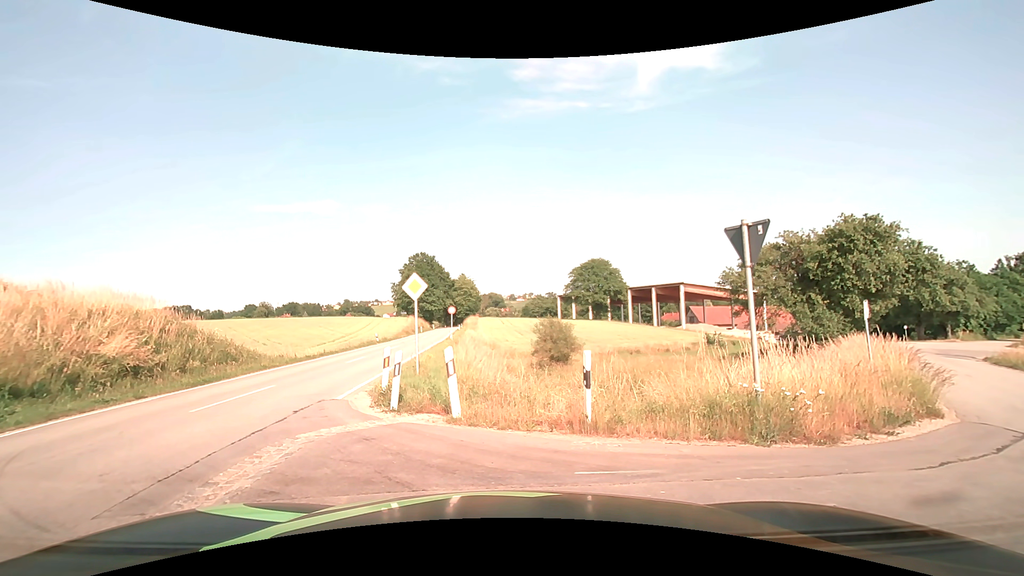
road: secondary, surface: asphalt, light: Day
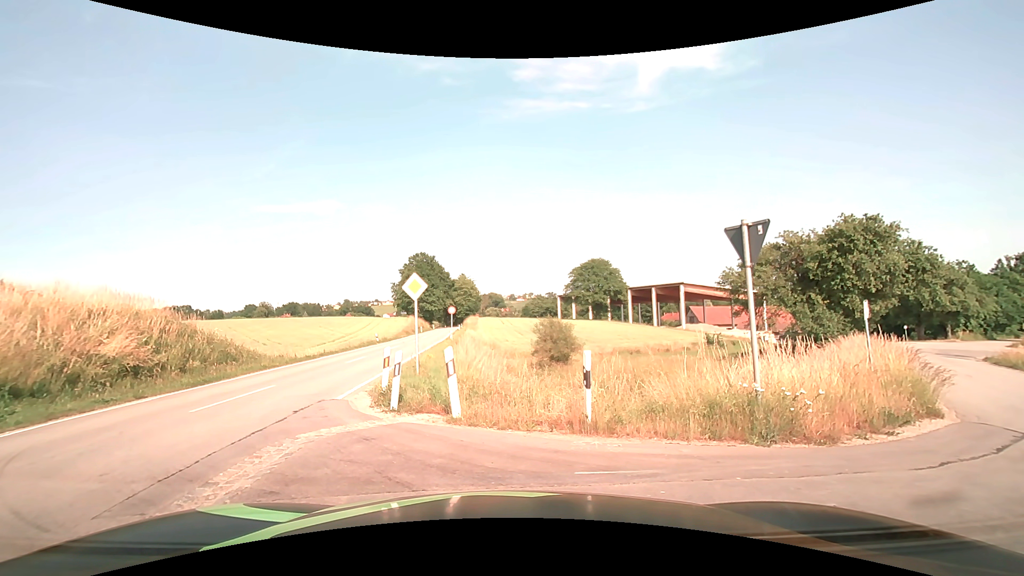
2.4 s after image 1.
(0.0, 0.0) m; 0°
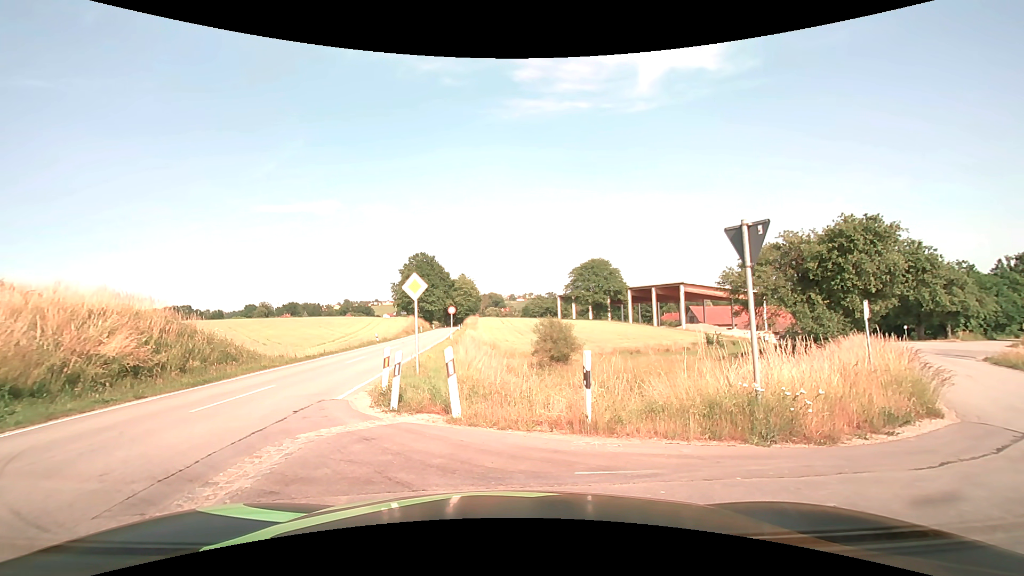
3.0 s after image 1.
(0.0, 0.0) m; 0°
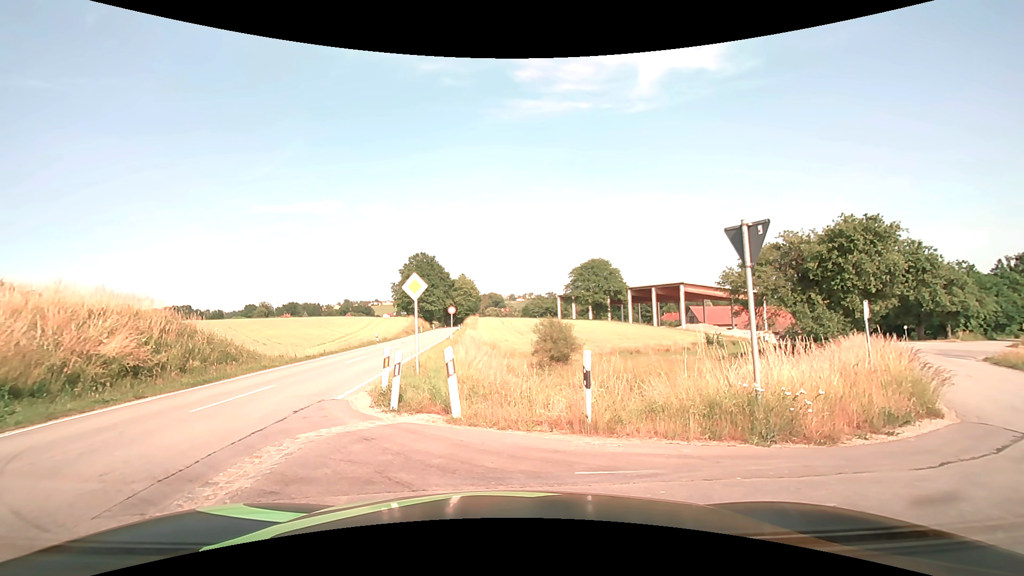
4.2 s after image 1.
(0.0, 0.0) m; 0°
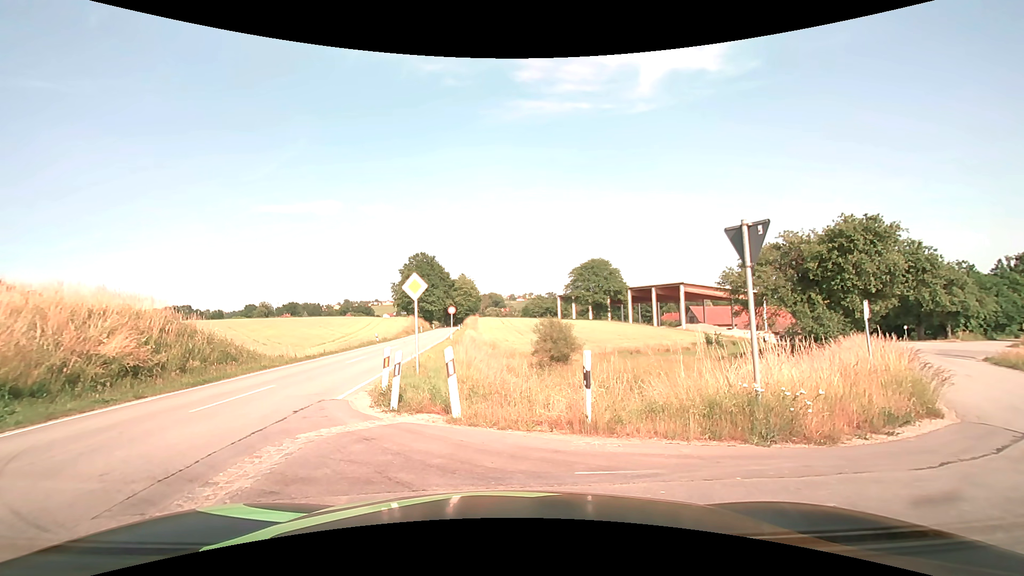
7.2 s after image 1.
(0.0, 0.0) m; 0°
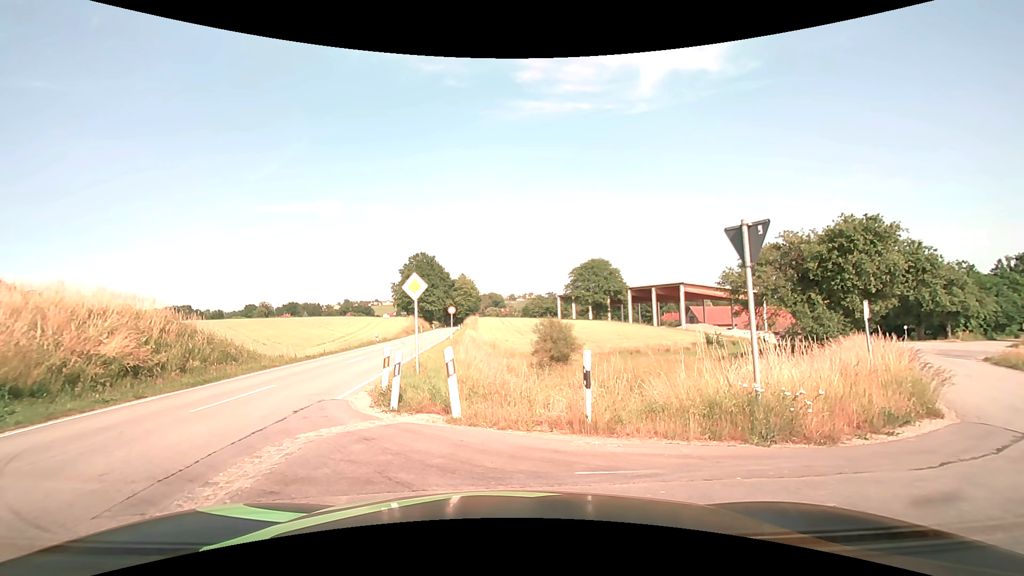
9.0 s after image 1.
(0.0, 0.0) m; 0°
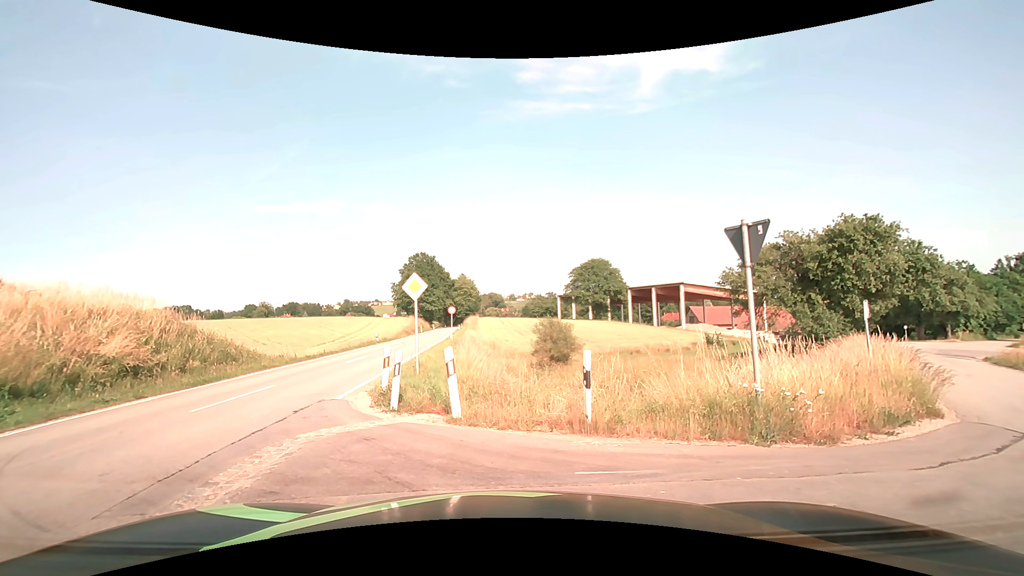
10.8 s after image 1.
(0.0, 0.0) m; 0°
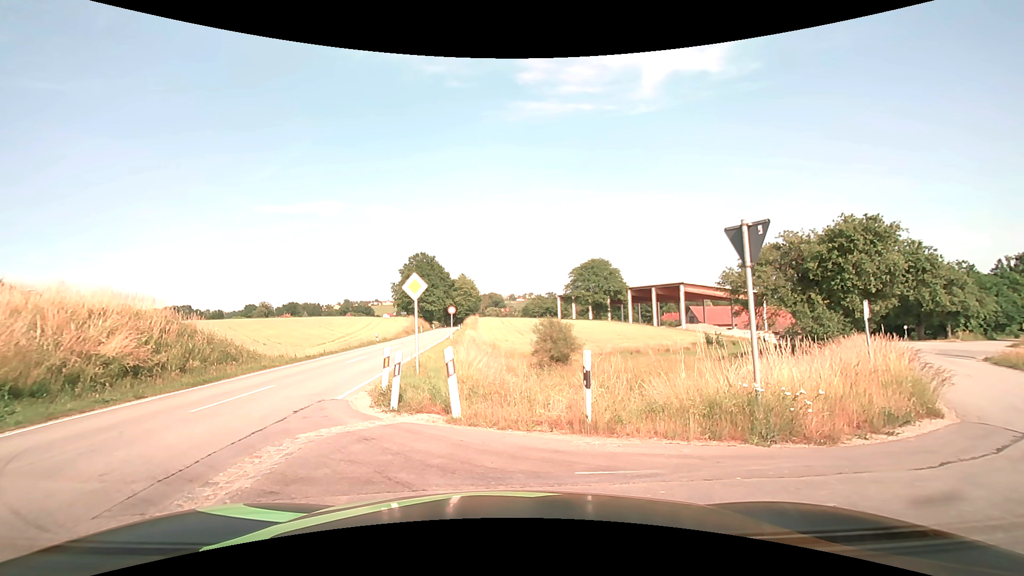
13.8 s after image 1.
(0.0, 0.0) m; 0°
